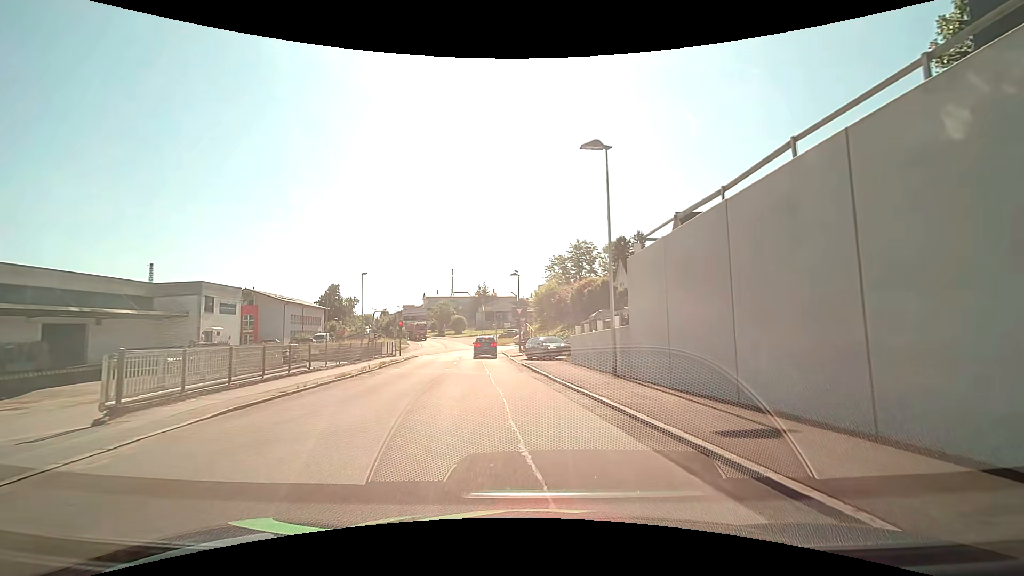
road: tertiary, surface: asphalt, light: Day
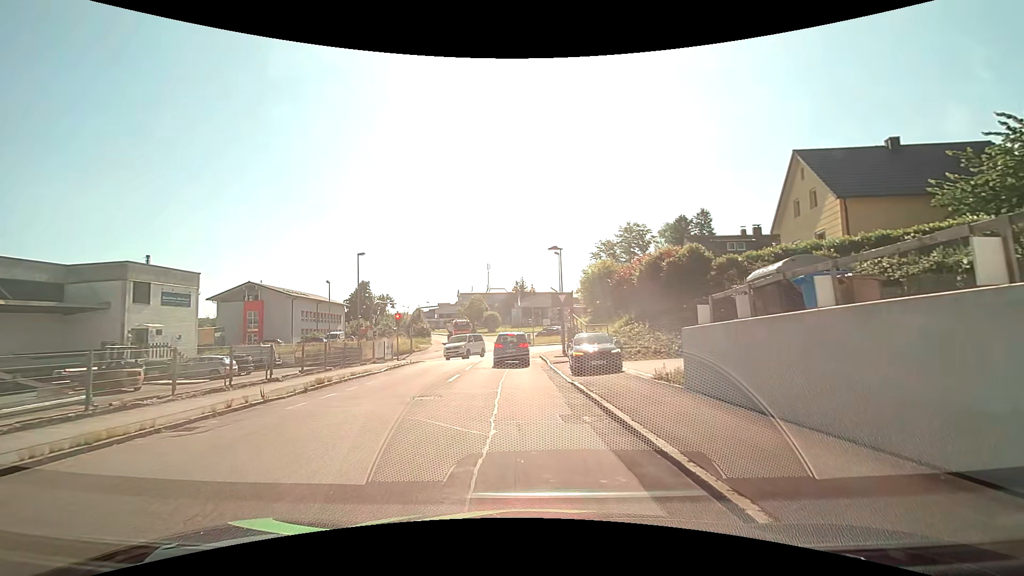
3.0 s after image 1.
(-0.2, +13.4) m; -4°
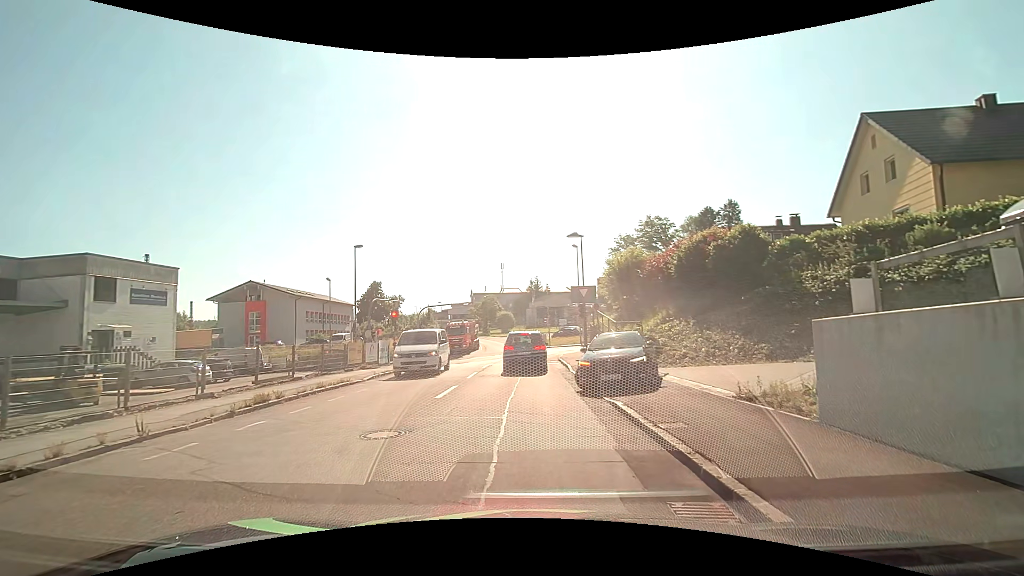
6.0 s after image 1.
(-0.1, +4.5) m; -3°
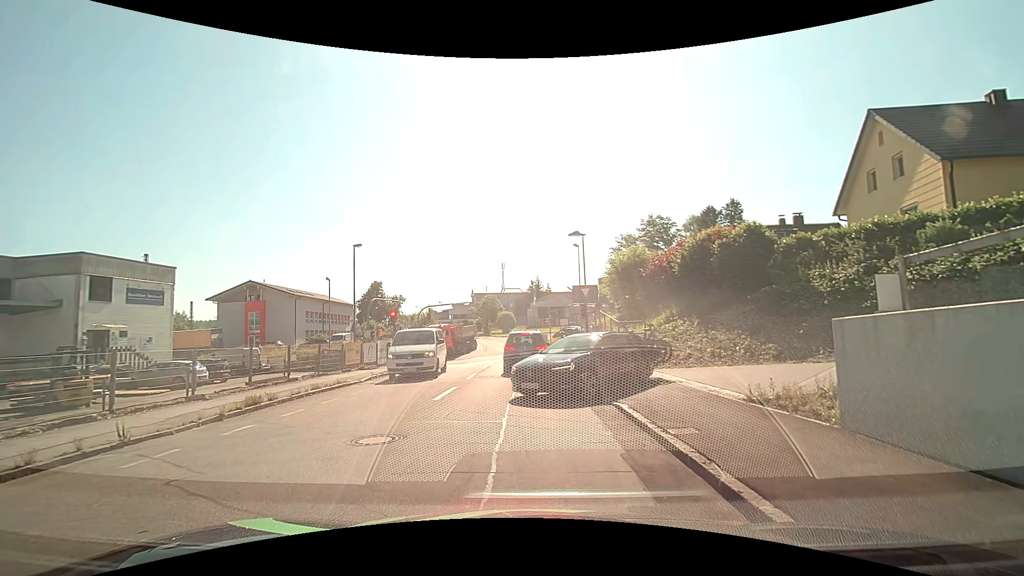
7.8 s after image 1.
(0.0, +0.4) m; 0°
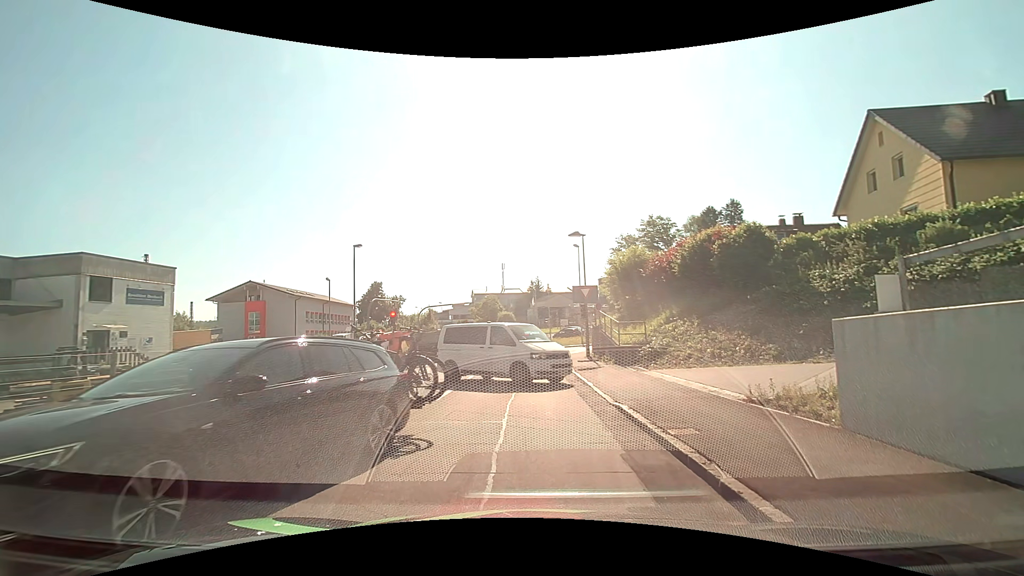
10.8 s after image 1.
(0.0, +0.1) m; 0°
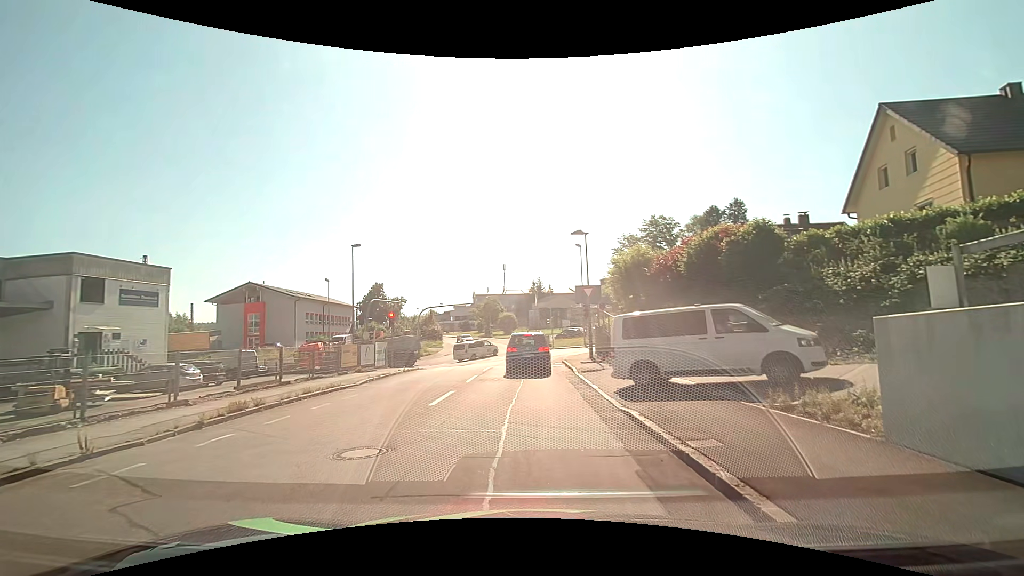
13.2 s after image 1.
(0.0, +0.7) m; 0°
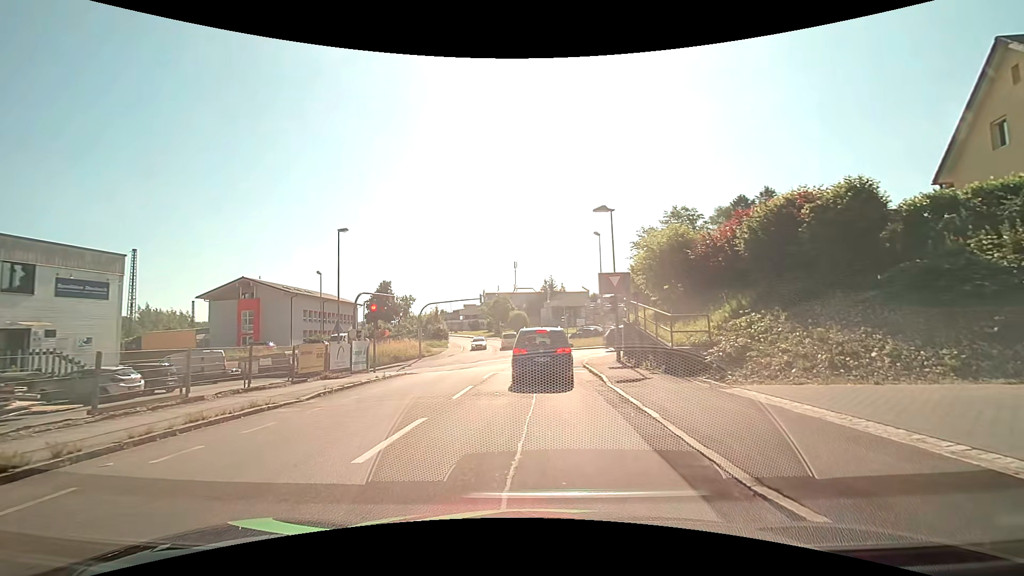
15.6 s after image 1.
(+0.1, +5.6) m; 0°
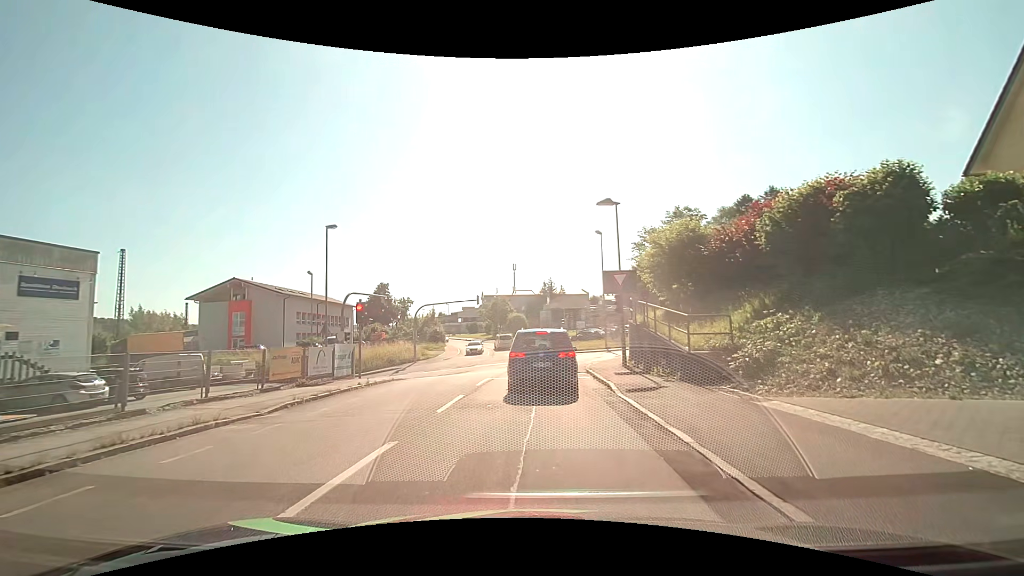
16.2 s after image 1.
(0.0, +1.8) m; +1°
(0, +10) (0, +20) (0, +30) (-3, +39) (-12, +43) (-22, +45) (-32, +45) (-42, +46) (-52, +46) (-62, +46) m
